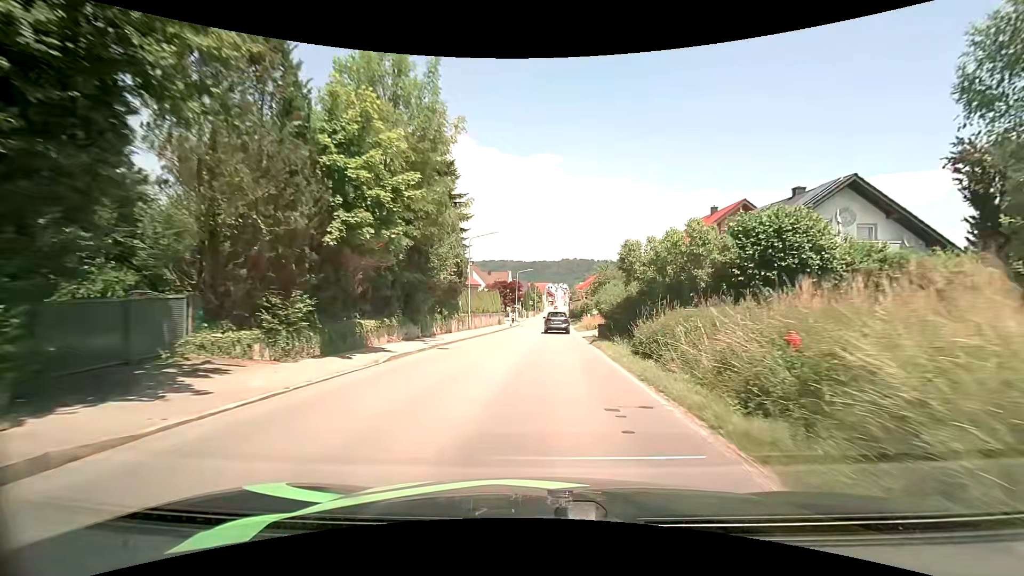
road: tertiary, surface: asphalt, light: Day
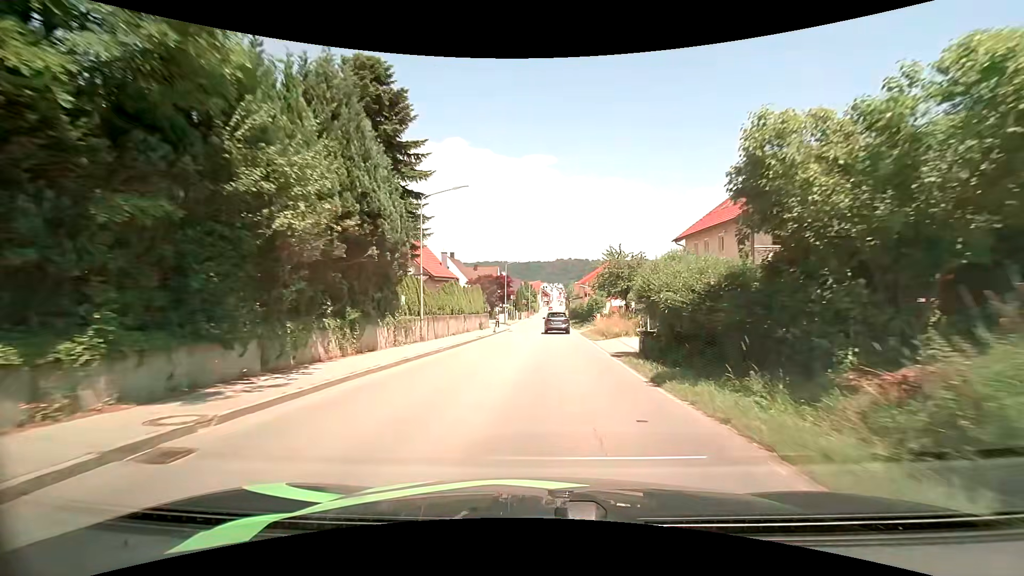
(+0.1, +14.5) m; +1°
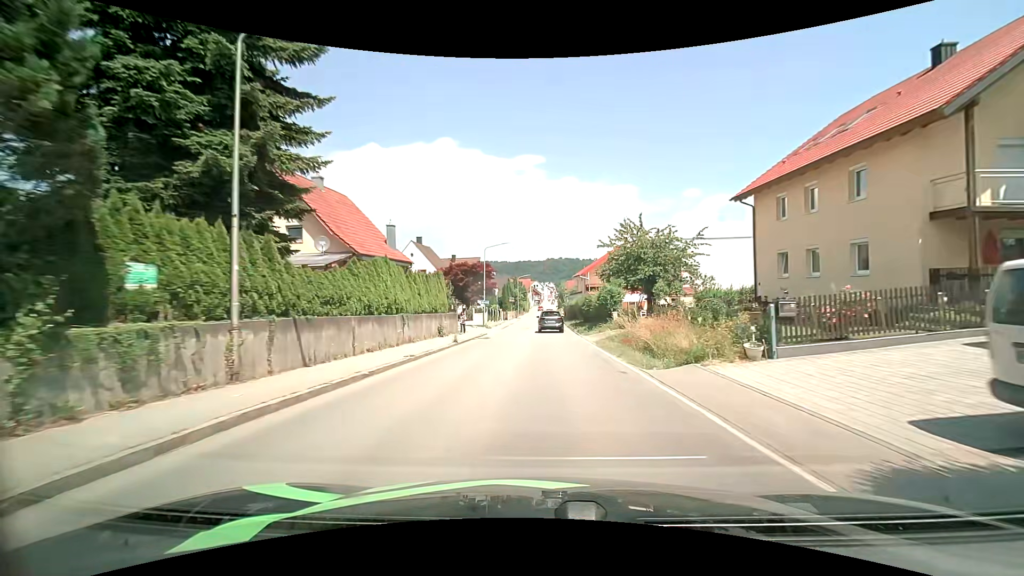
(+0.1, +14.7) m; +1°
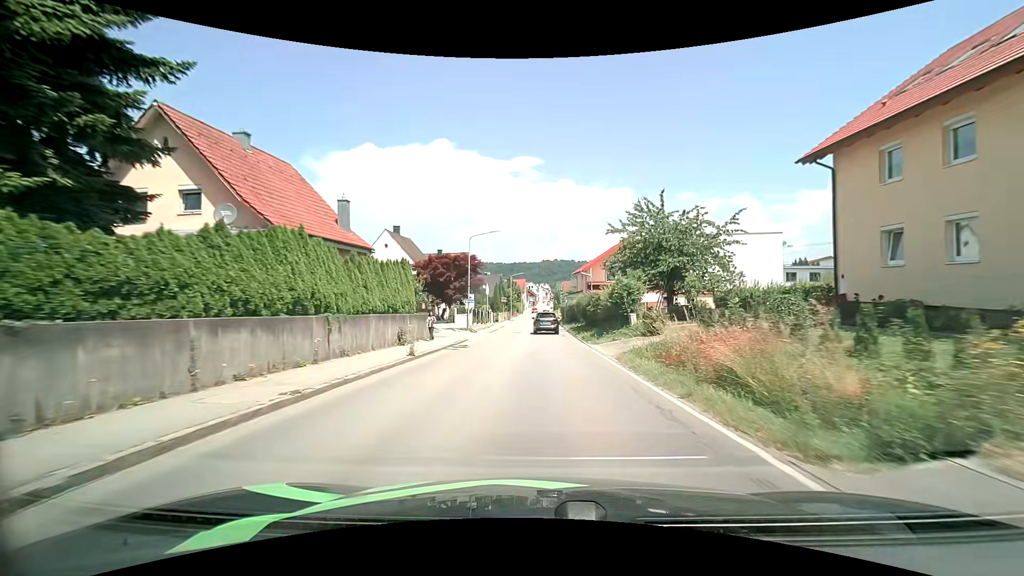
(0.0, +7.5) m; 0°
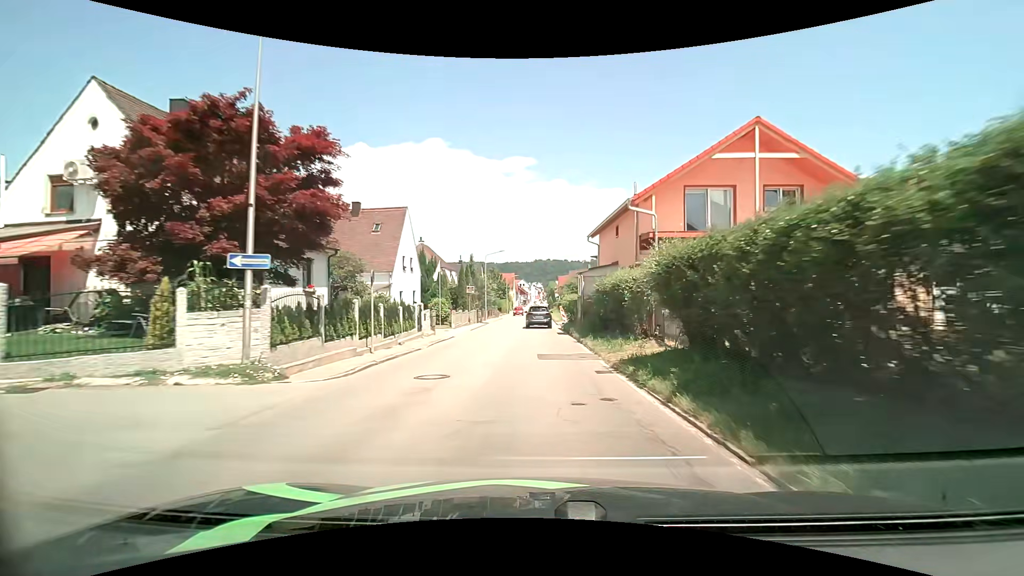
(+0.4, +29.6) m; +1°
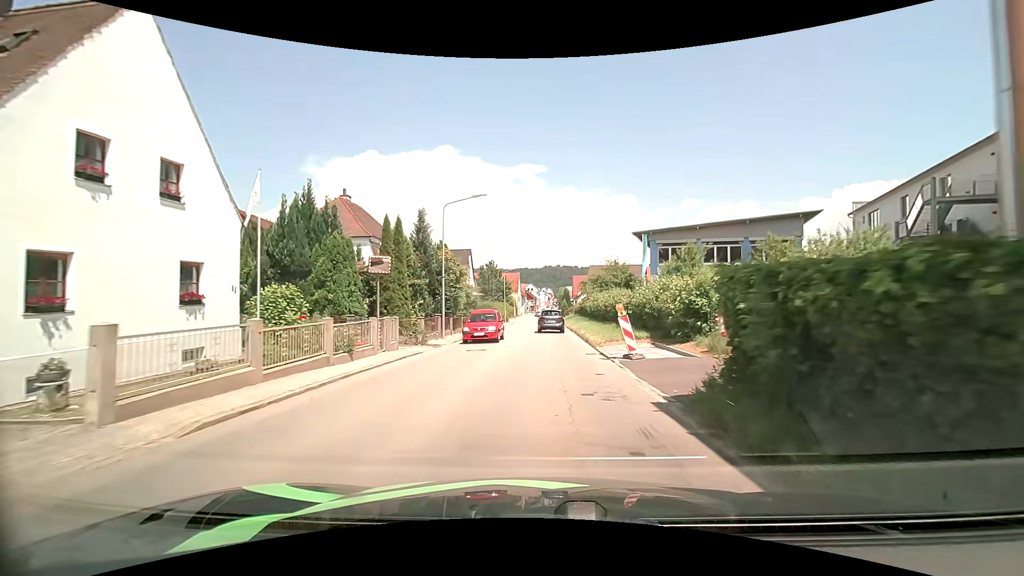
(-0.3, +28.5) m; -1°
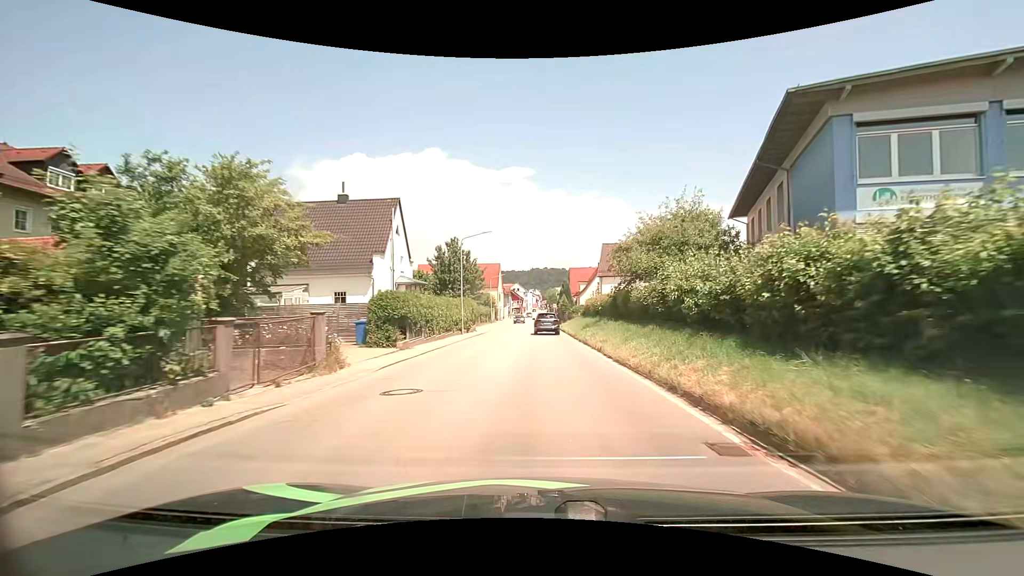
(-0.3, +32.4) m; +1°
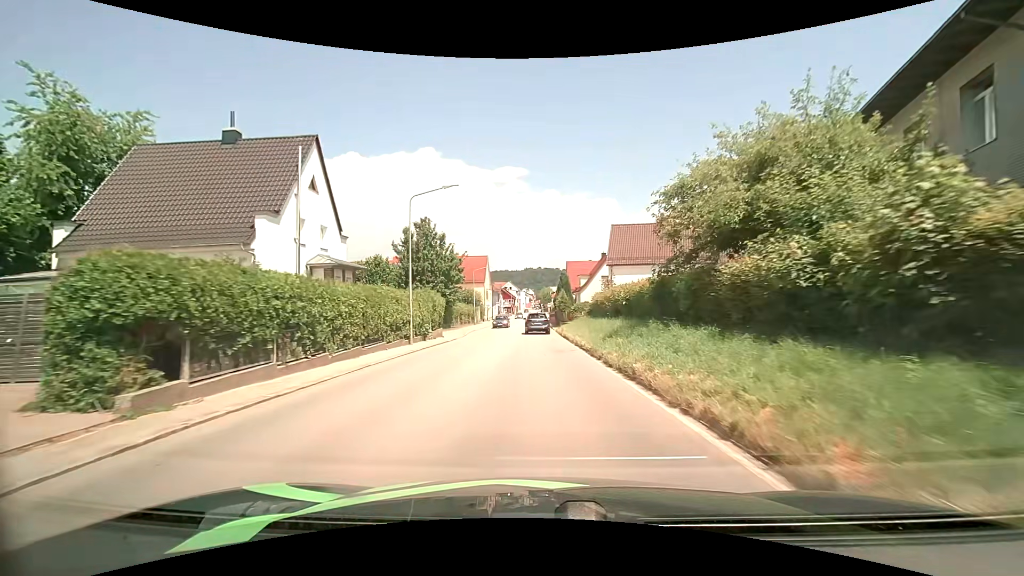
(+0.1, +13.3) m; +1°
